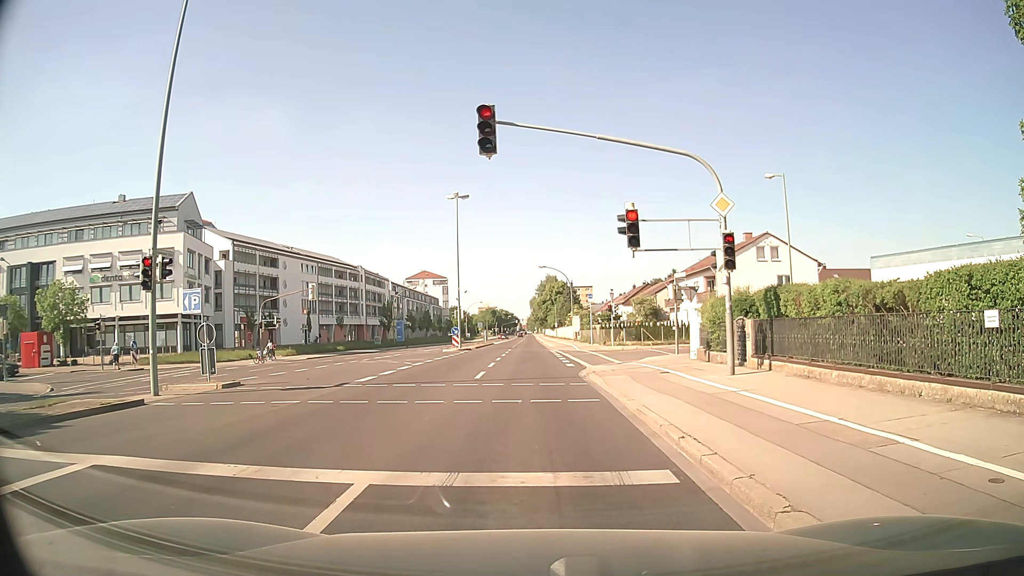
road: secondary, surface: asphalt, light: Day
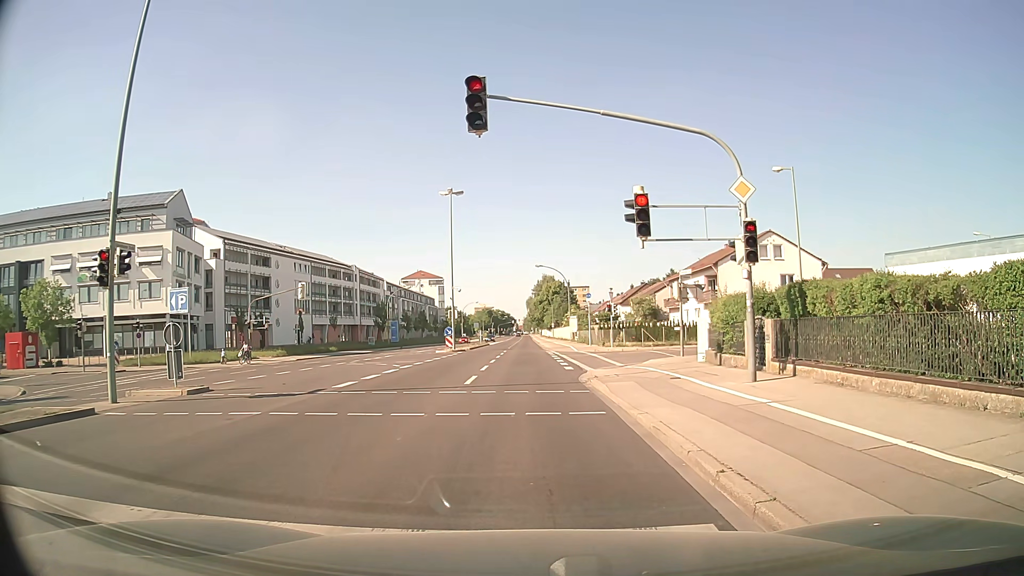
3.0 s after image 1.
(0.0, +1.8) m; 0°
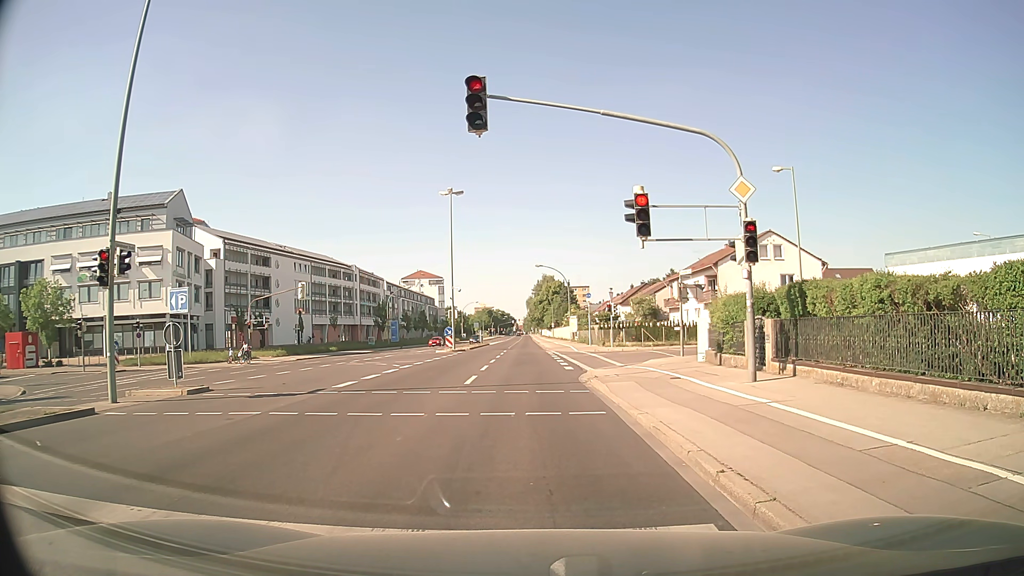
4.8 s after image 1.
(0.0, 0.0) m; 0°
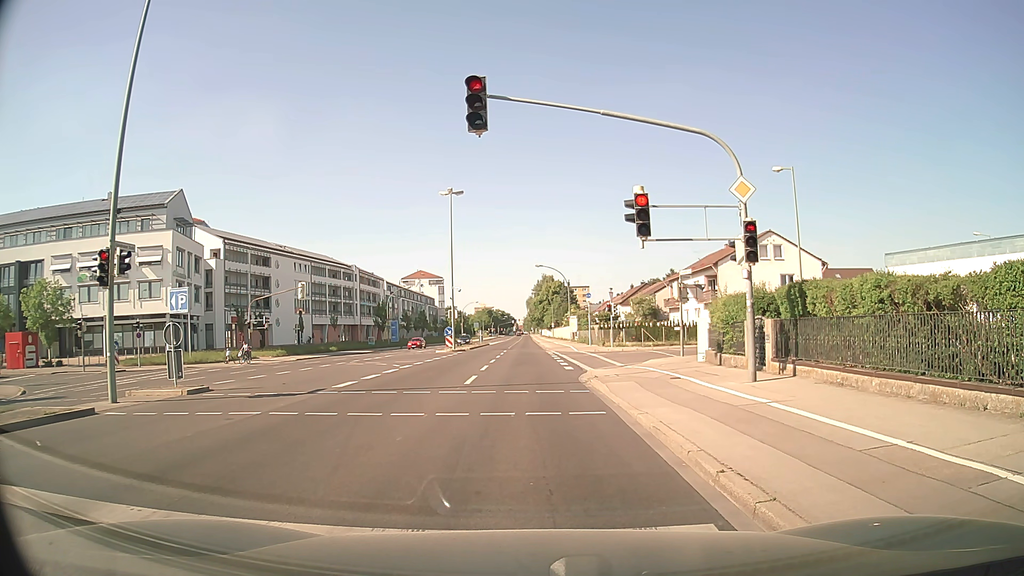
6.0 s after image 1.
(0.0, 0.0) m; 0°
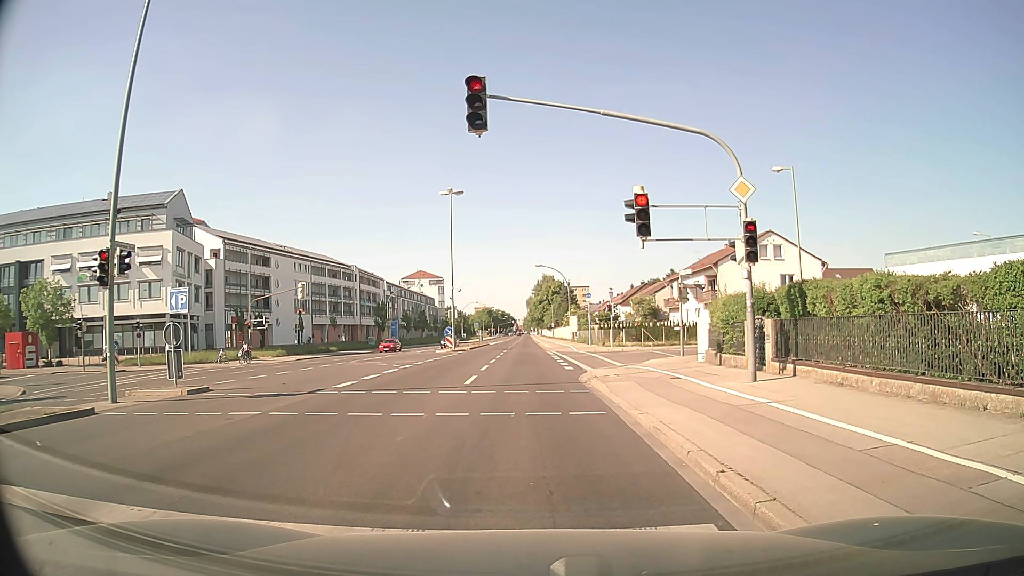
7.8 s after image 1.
(0.0, 0.0) m; 0°
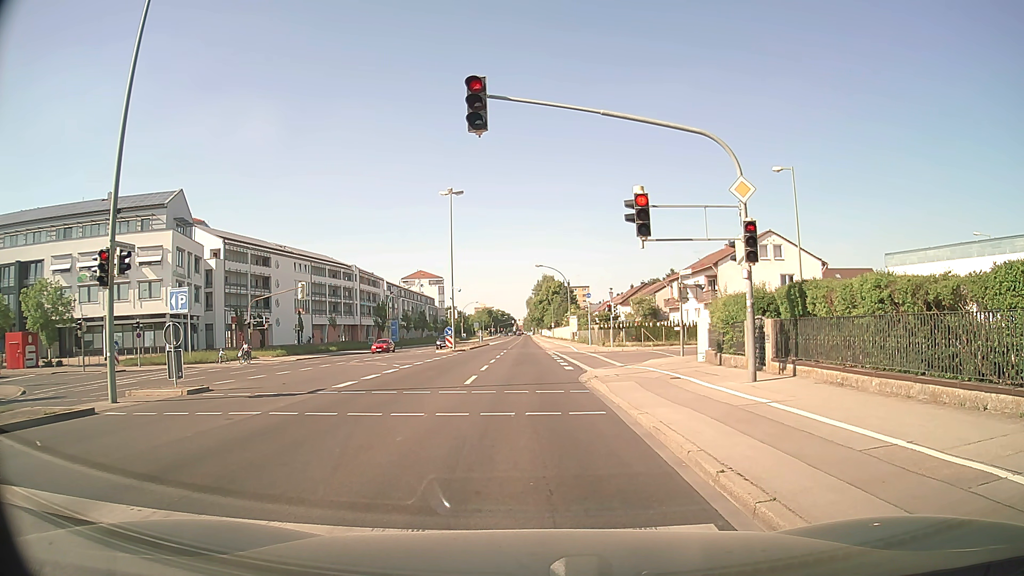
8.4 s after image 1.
(0.0, 0.0) m; 0°
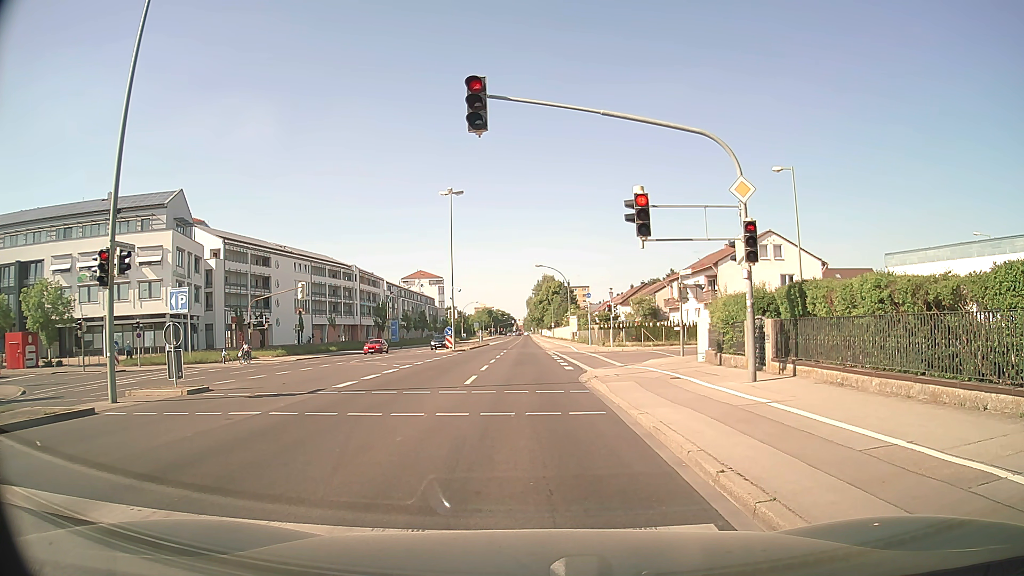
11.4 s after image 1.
(0.0, 0.0) m; 0°
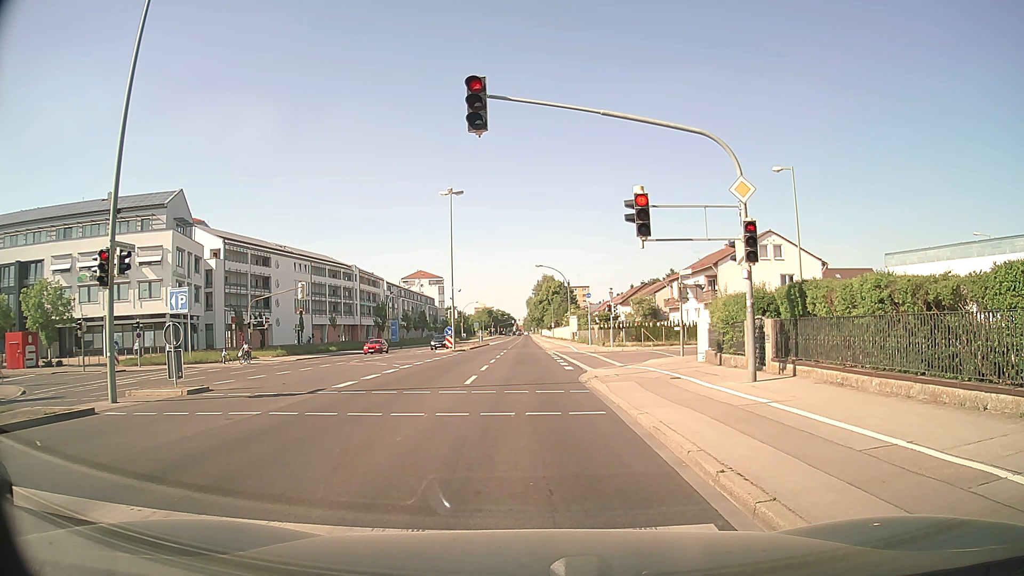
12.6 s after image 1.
(0.0, 0.0) m; 0°
(0, +10) (0, +20) (0, +30) (-1, +40) (-1, +50) (-1, +60) (-1, +70) (-1, +80) (-1, +90) (-1, +100) m
